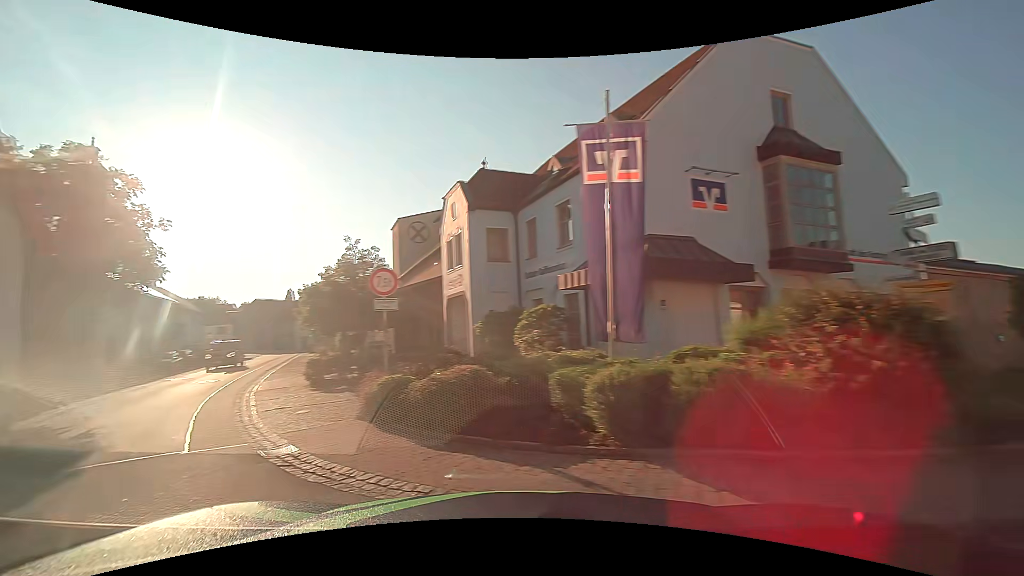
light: Day
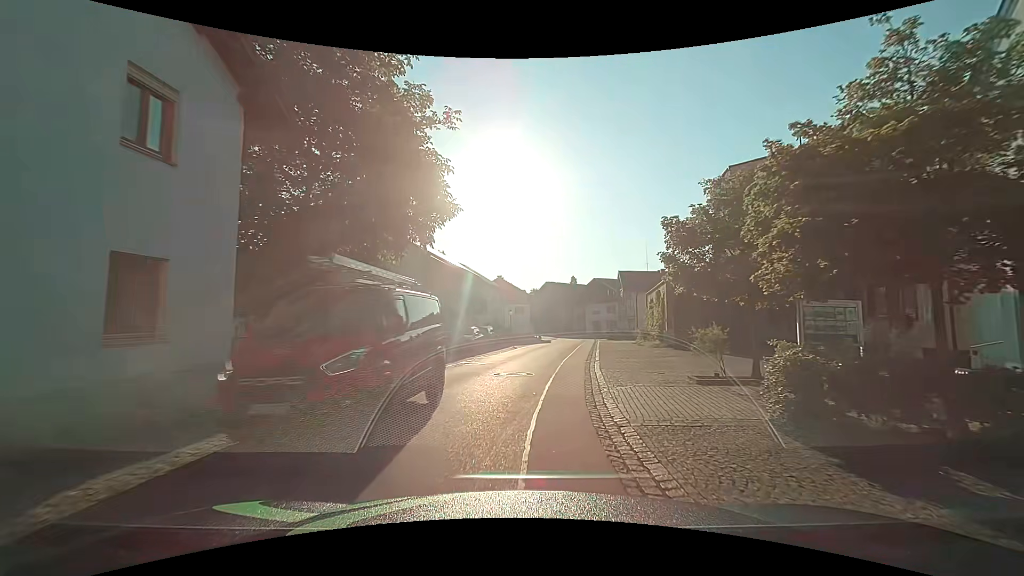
(-6.3, +11.9) m; -29°
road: tertiary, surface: asphalt
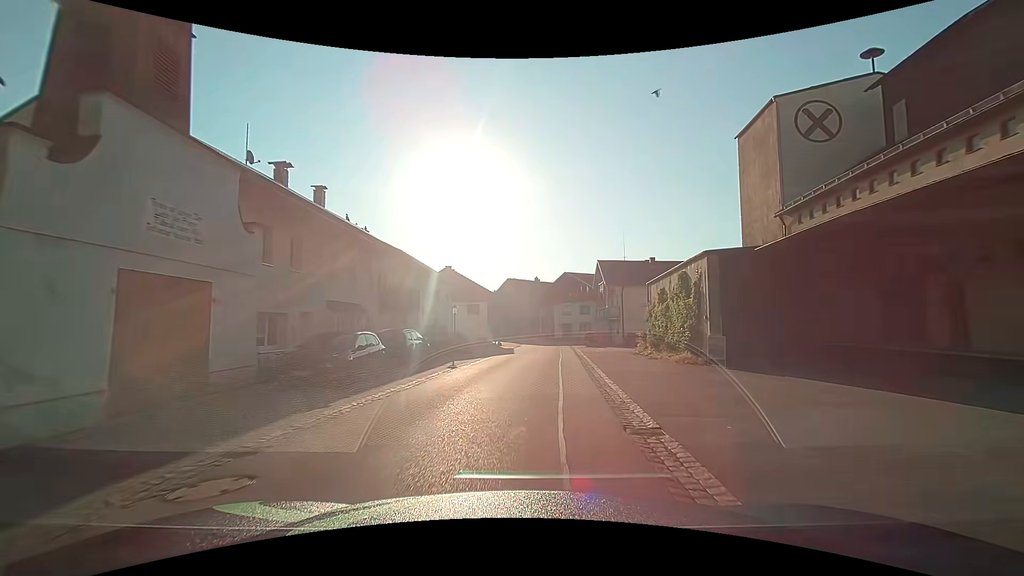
(+0.7, +14.7) m; +4°
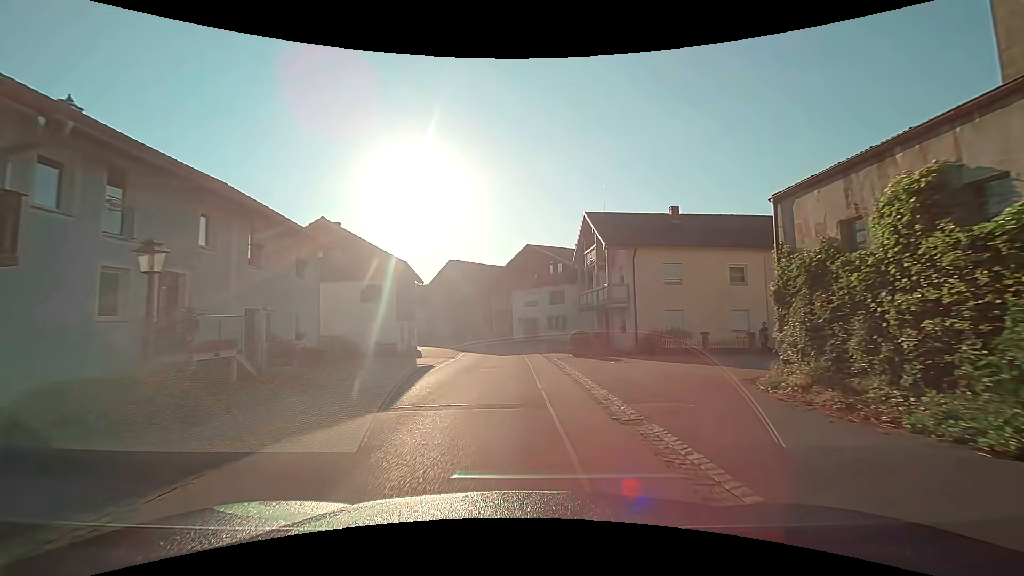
(+1.2, +22.1) m; +6°
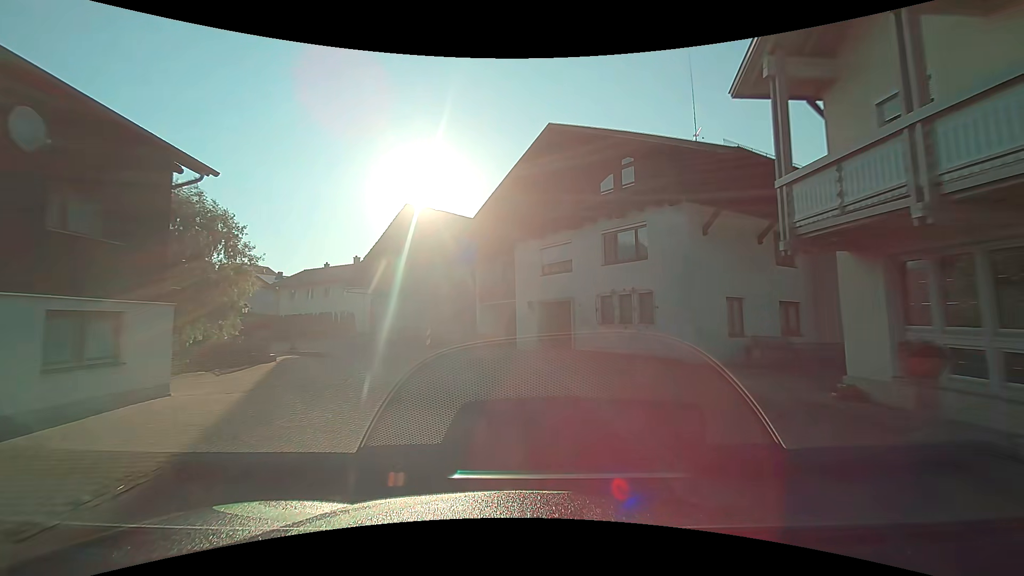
(-0.1, +28.9) m; -1°
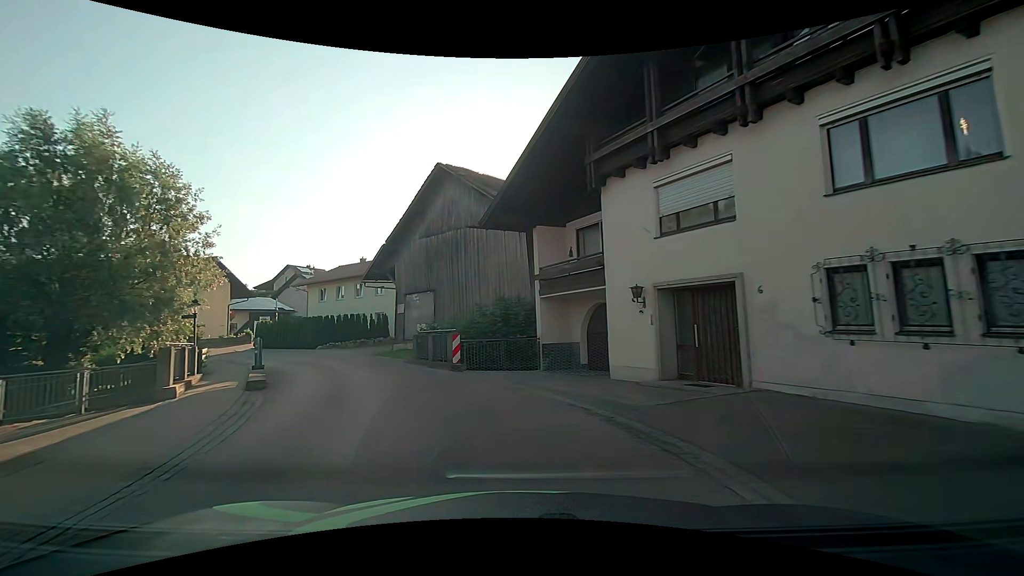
(-0.6, +11.0) m; -6°
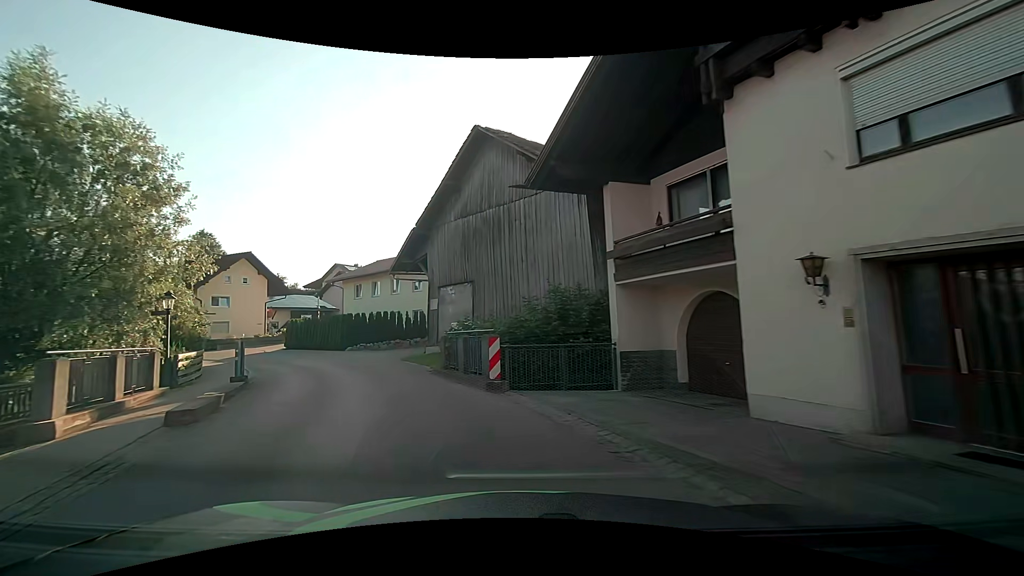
(-0.3, +5.2) m; -6°
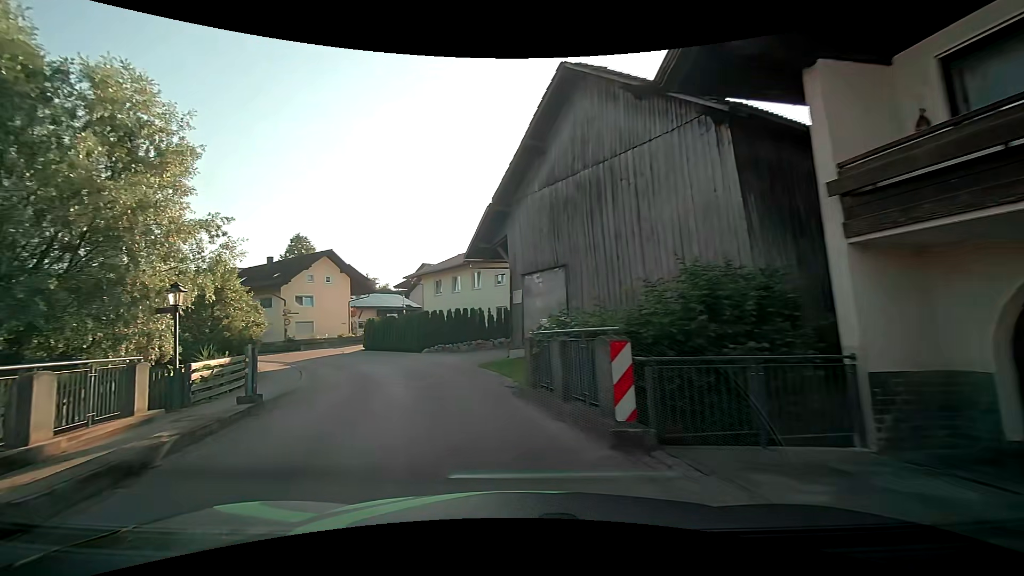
(-0.4, +5.1) m; -9°
(-2, +10) (-5, +19) (-9, +28) (-15, +36) (-23, +42) (-32, +47) (-41, +52) (-49, +57) (-58, +61) (-67, +66) m
